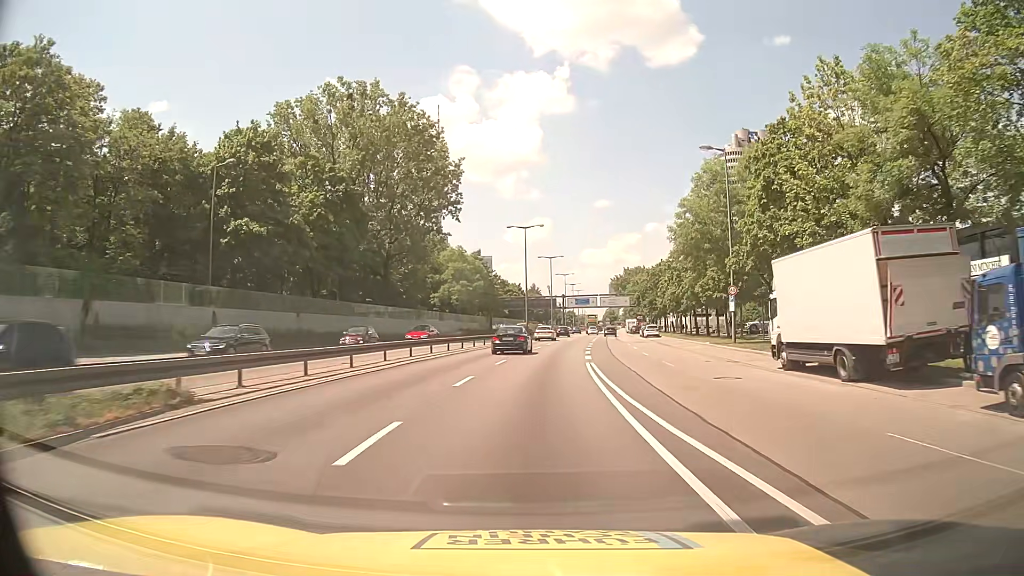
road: trunk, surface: asphalt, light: Day
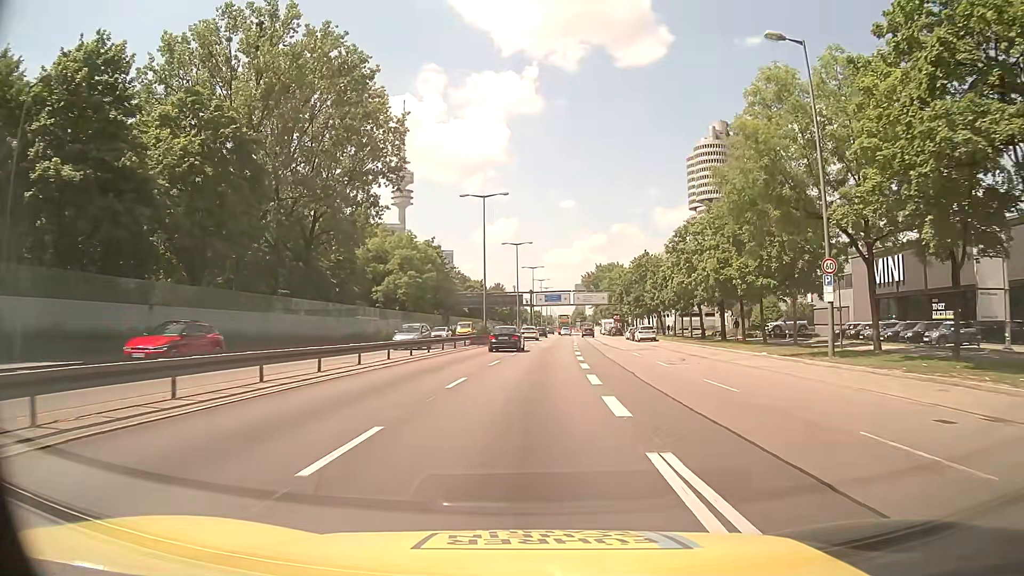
(+0.6, +18.6) m; +3°
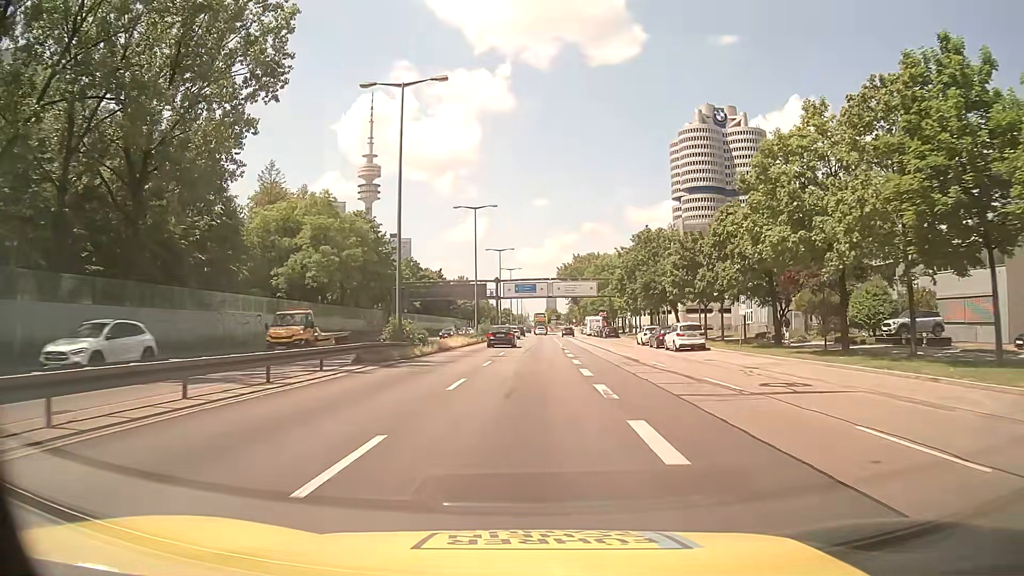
(+0.8, +27.7) m; +2°
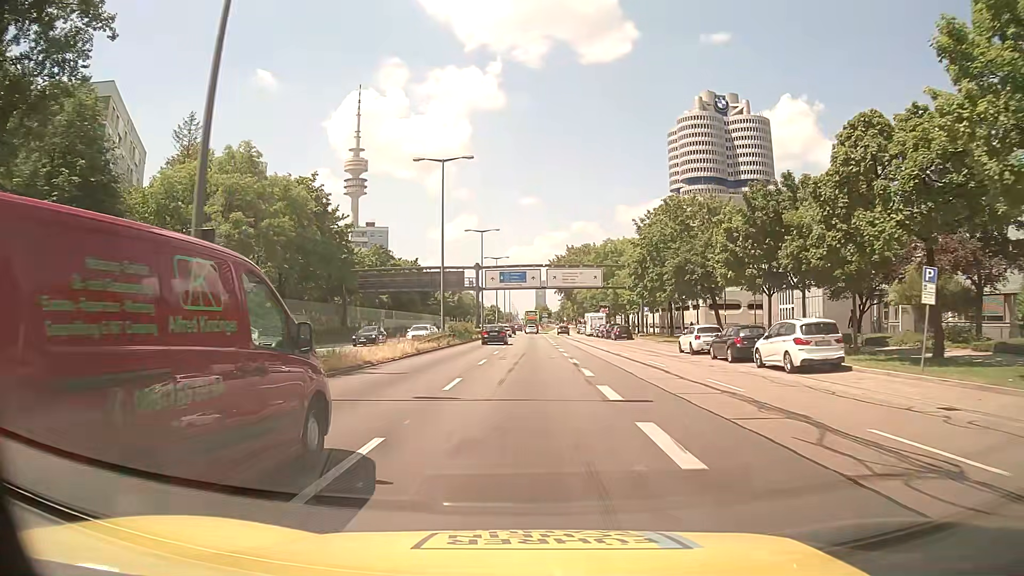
(+0.2, +18.4) m; +1°
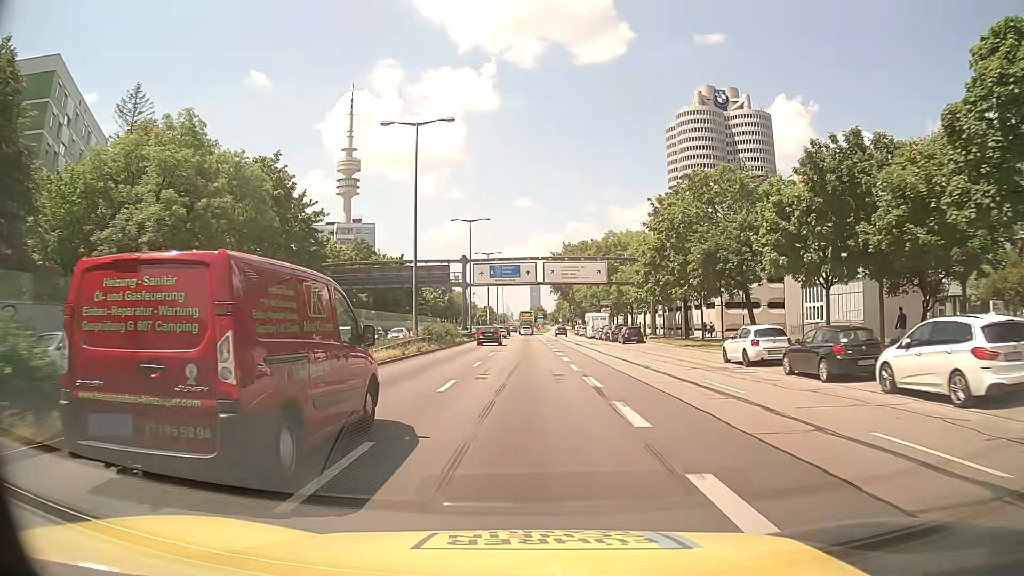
(0.0, +9.2) m; 0°
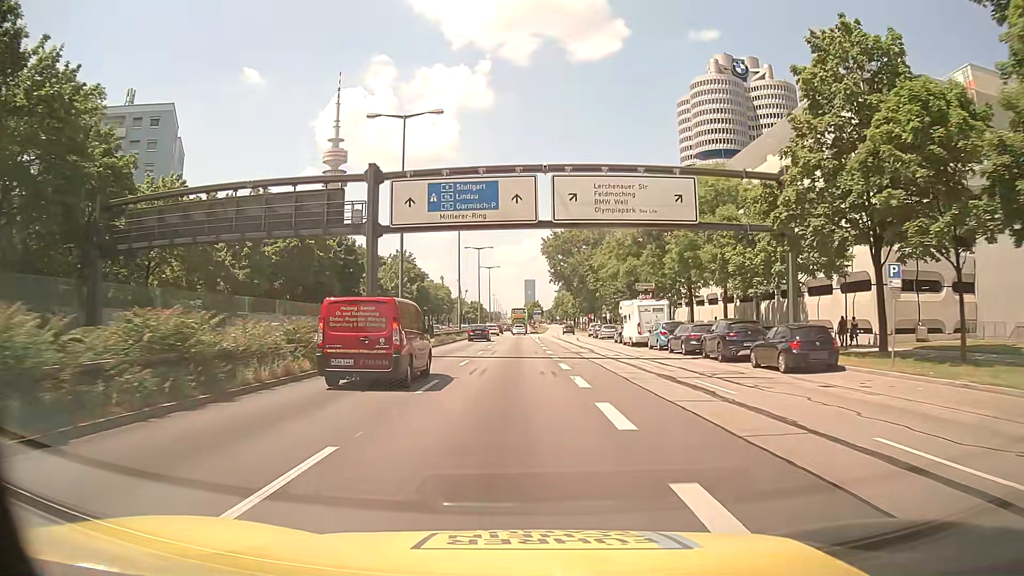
(+0.4, +36.6) m; +1°
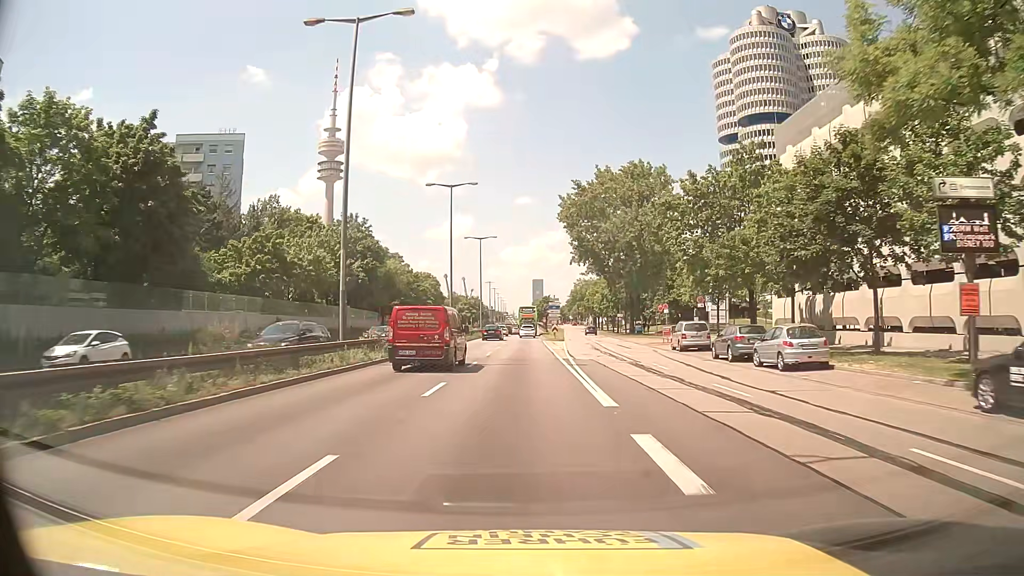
(-0.5, +45.7) m; -1°
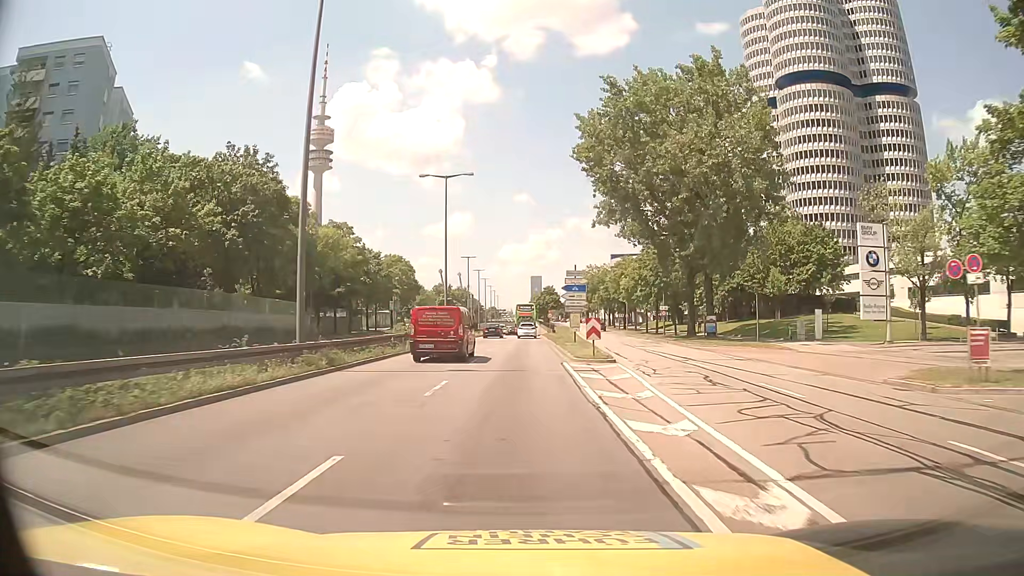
(+0.1, +36.0) m; 0°
(0, +10) (0, +20) (0, +30) (0, +40) (0, +50) (0, +60) (0, +70) (0, +80) (0, +90) (0, +100) m
